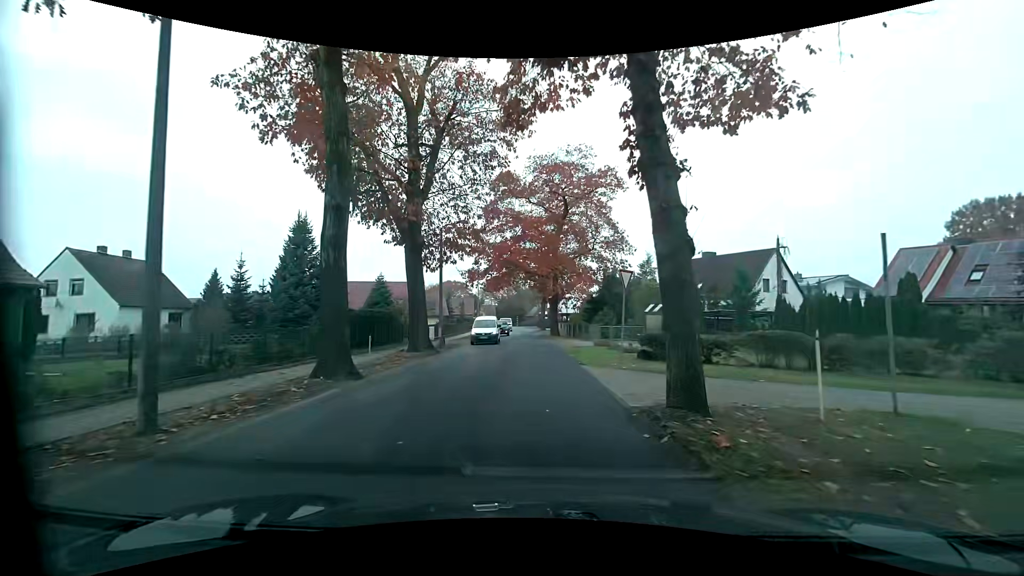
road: tertiary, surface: asphalt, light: Day
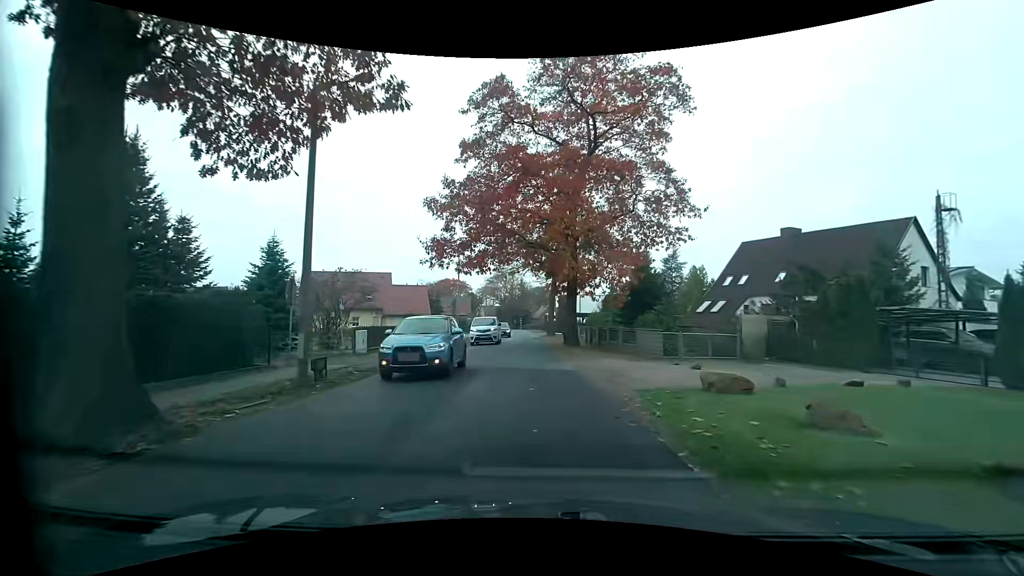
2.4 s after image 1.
(-0.2, +17.6) m; -1°
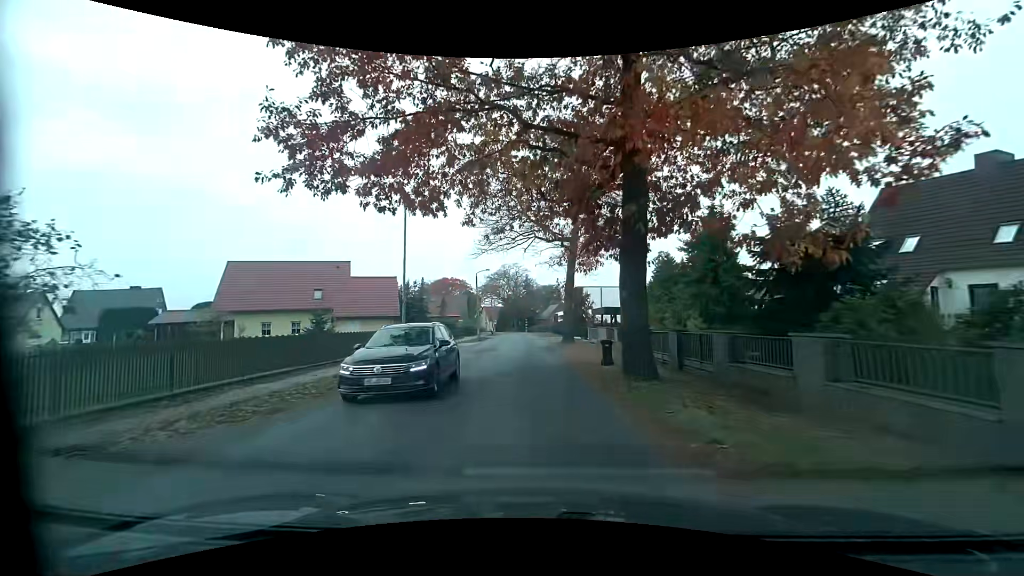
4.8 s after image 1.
(0.0, +17.6) m; -1°
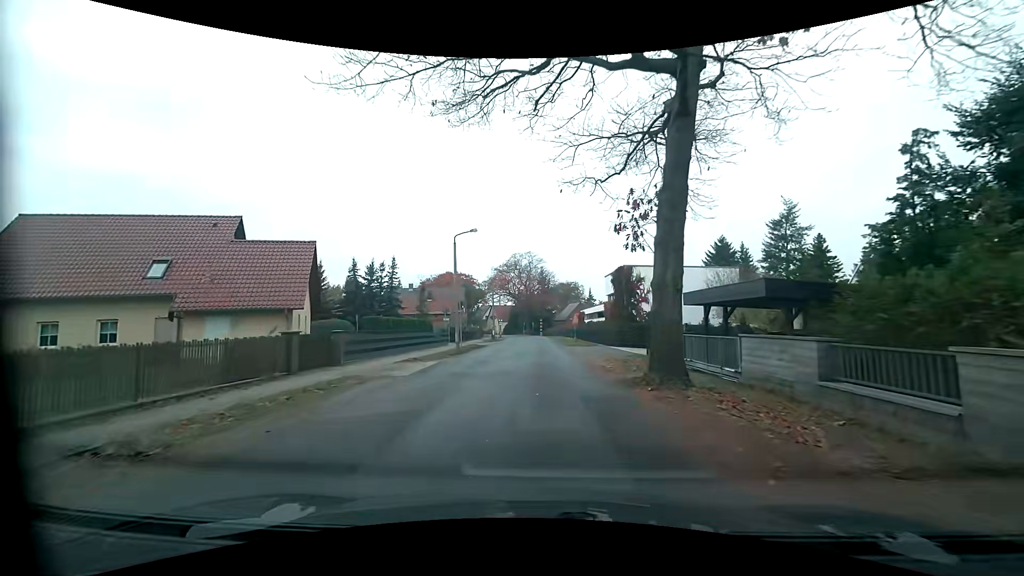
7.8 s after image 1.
(-0.2, +22.1) m; 0°
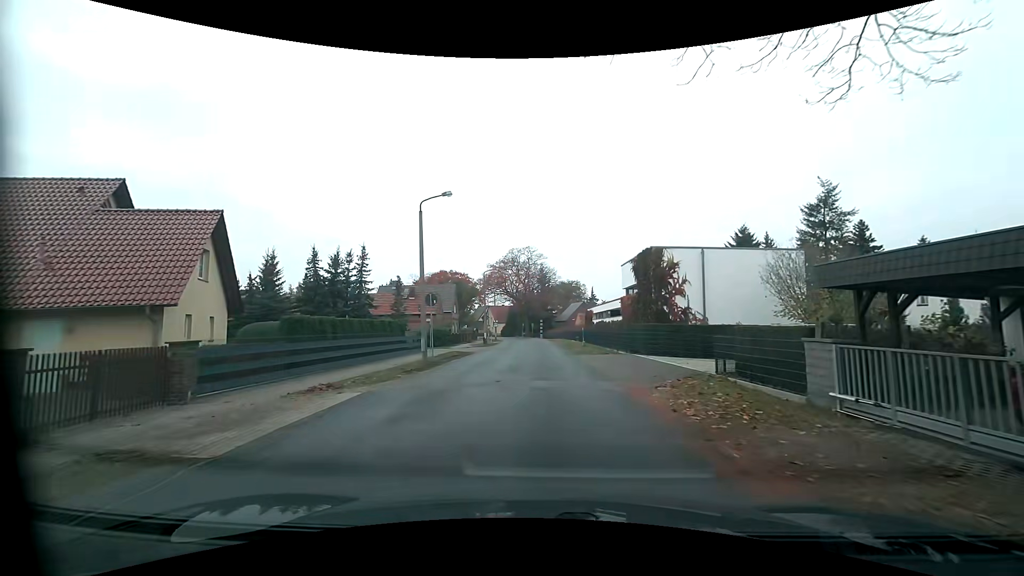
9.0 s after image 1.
(-0.3, +8.8) m; -1°
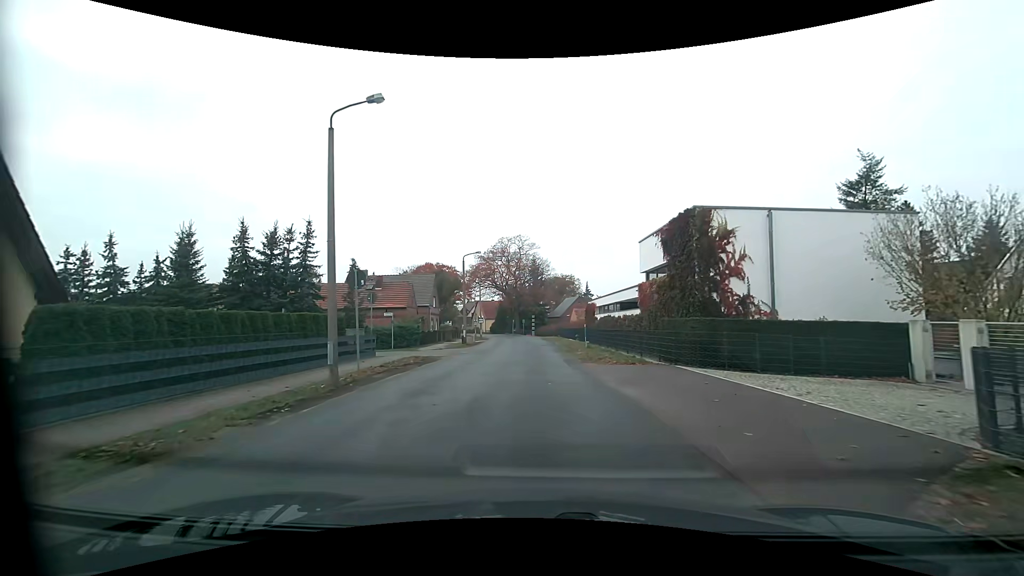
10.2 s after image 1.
(0.0, +8.8) m; +3°
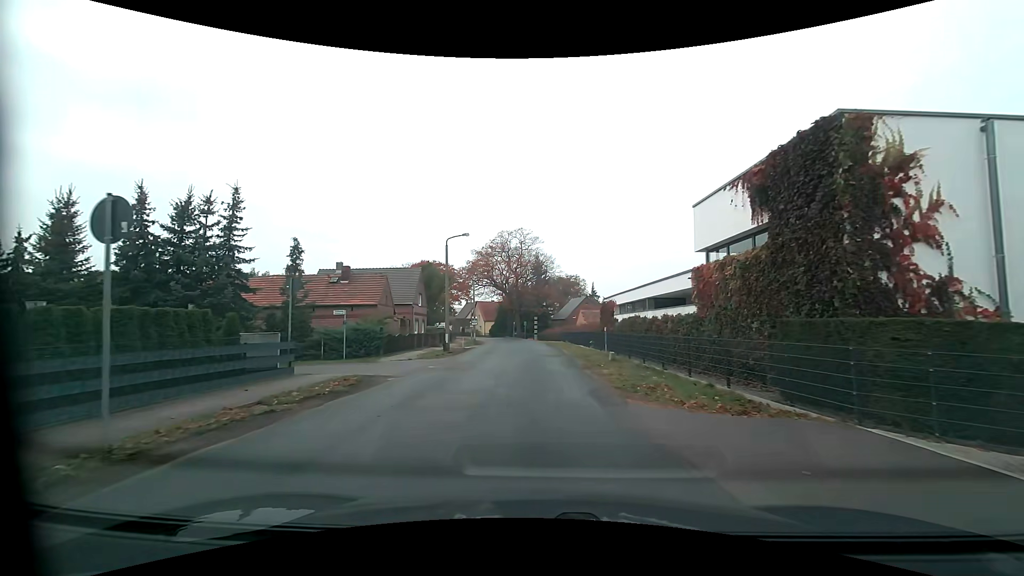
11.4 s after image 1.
(-0.3, +8.8) m; -2°
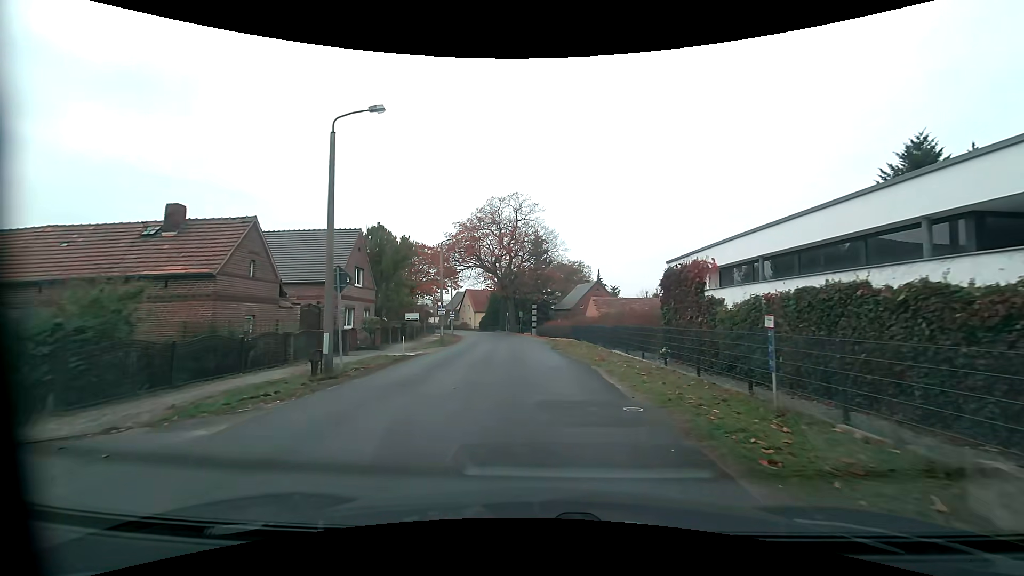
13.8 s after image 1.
(-0.1, +17.6) m; +1°
(0, +10) (-1, +20) (-2, +30) (-3, +40) (-4, +50) (-6, +60) (-8, +69) (-11, +79) (-14, +88) (-18, +97) m
